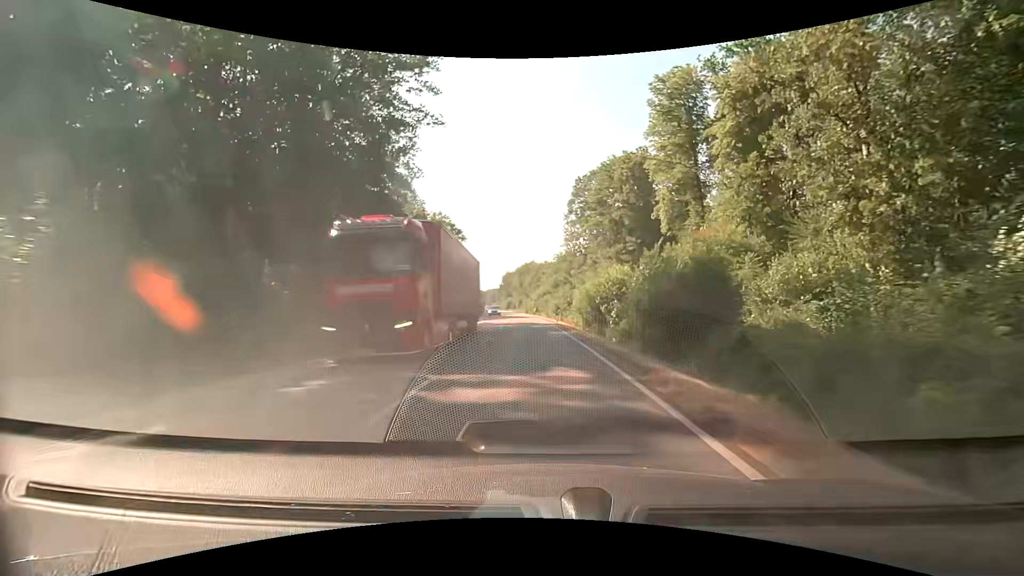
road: secondary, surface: asphalt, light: Day
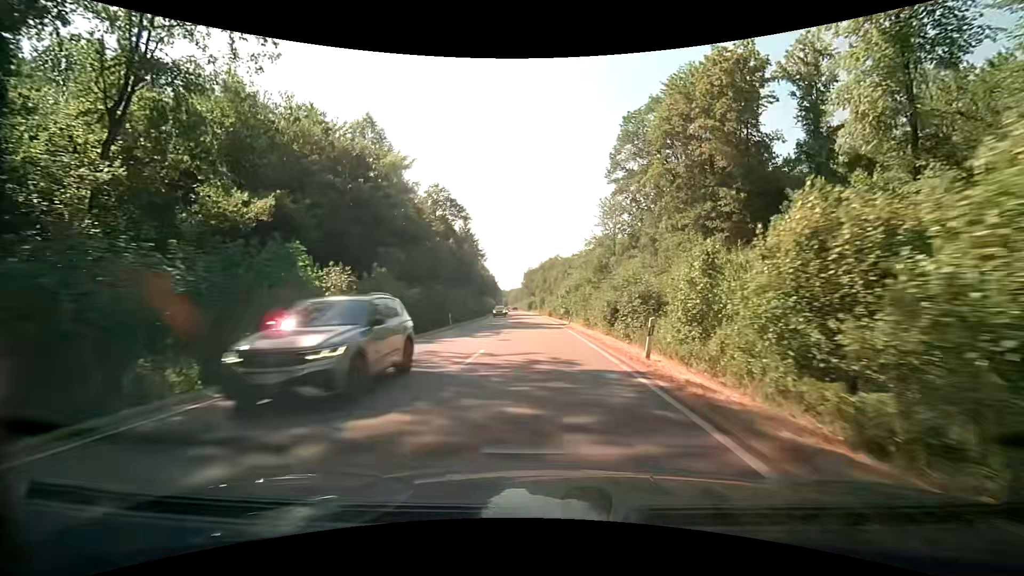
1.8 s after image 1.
(-1.0, +29.8) m; -3°
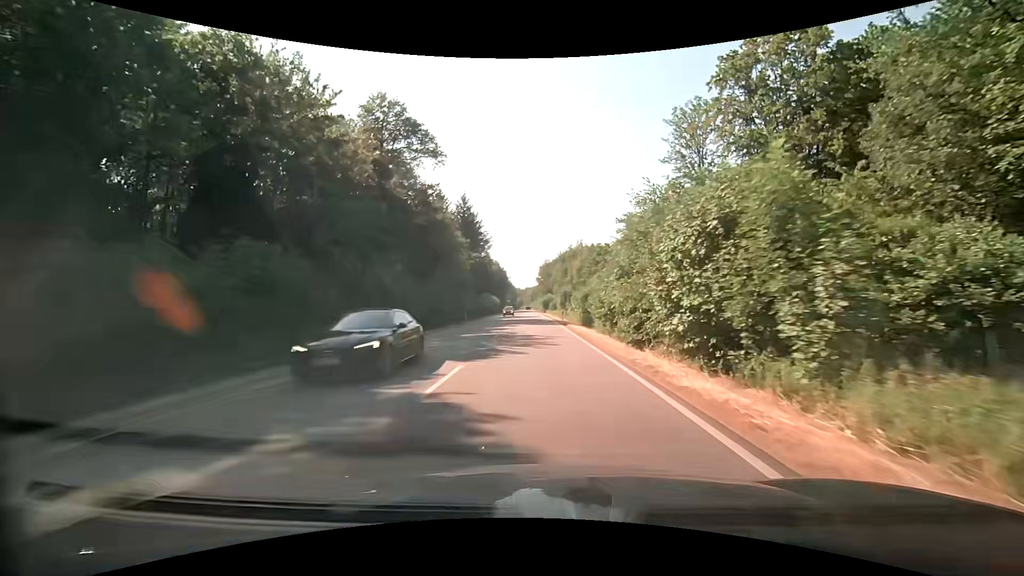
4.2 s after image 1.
(-1.2, +40.8) m; -2°
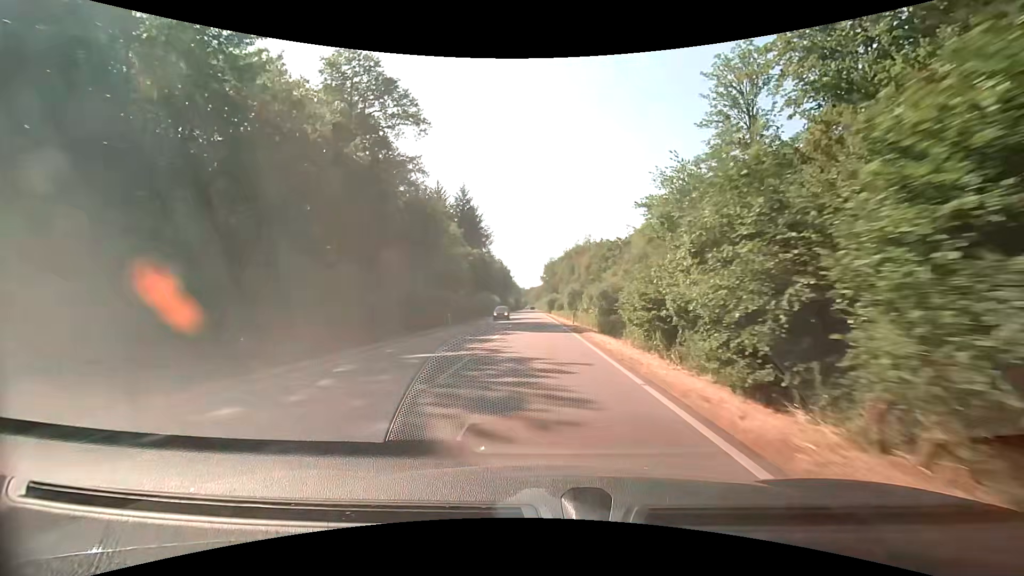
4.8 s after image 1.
(-0.1, +10.4) m; -1°
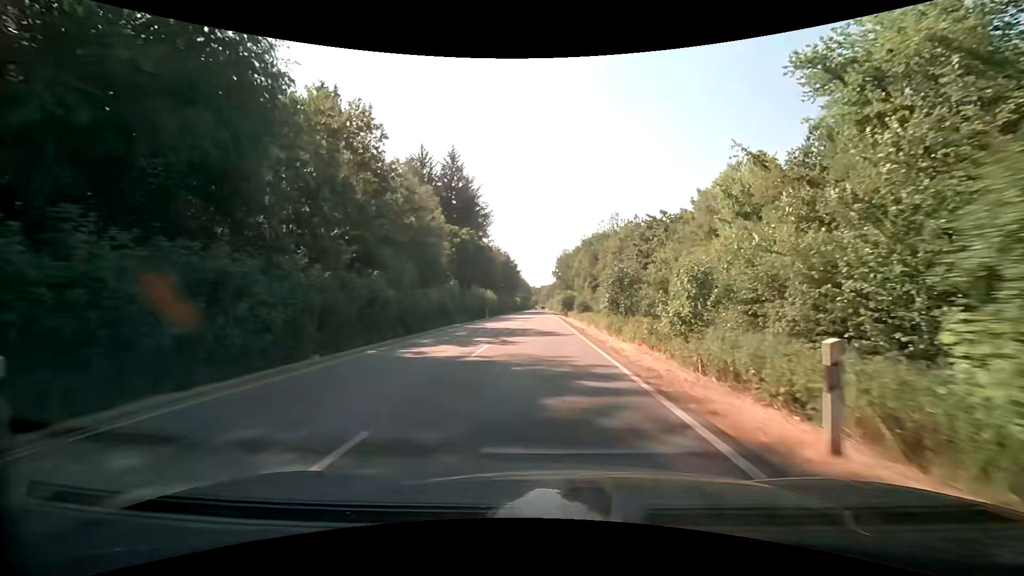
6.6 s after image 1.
(-0.4, +31.6) m; -1°
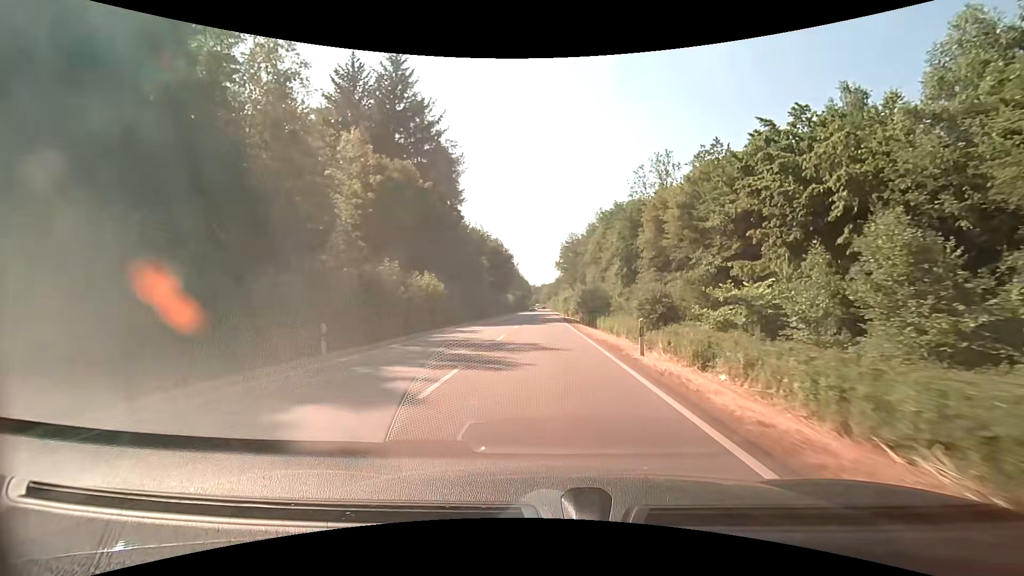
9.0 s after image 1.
(-0.1, +42.2) m; 0°
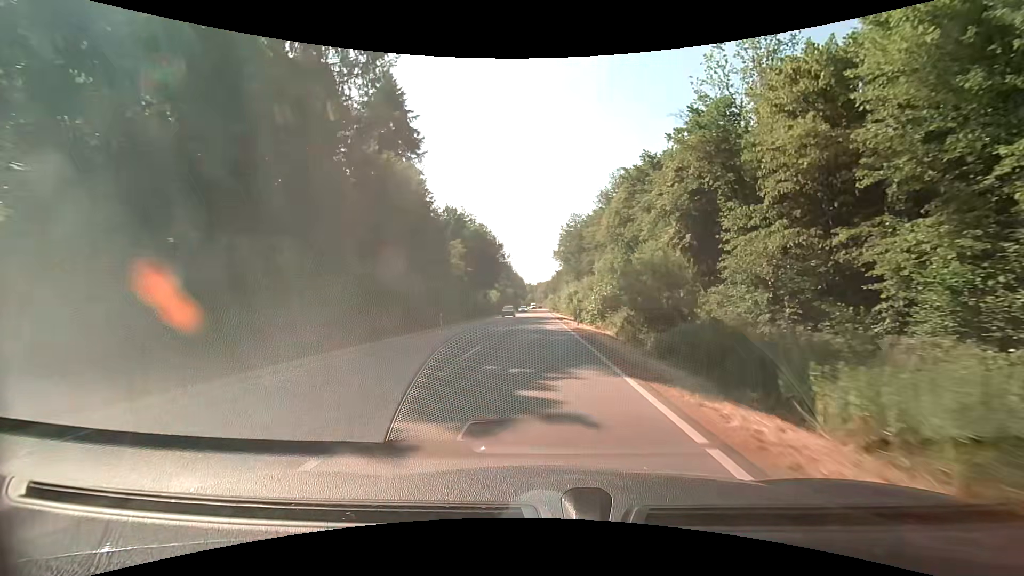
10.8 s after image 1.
(+0.1, +30.9) m; 0°
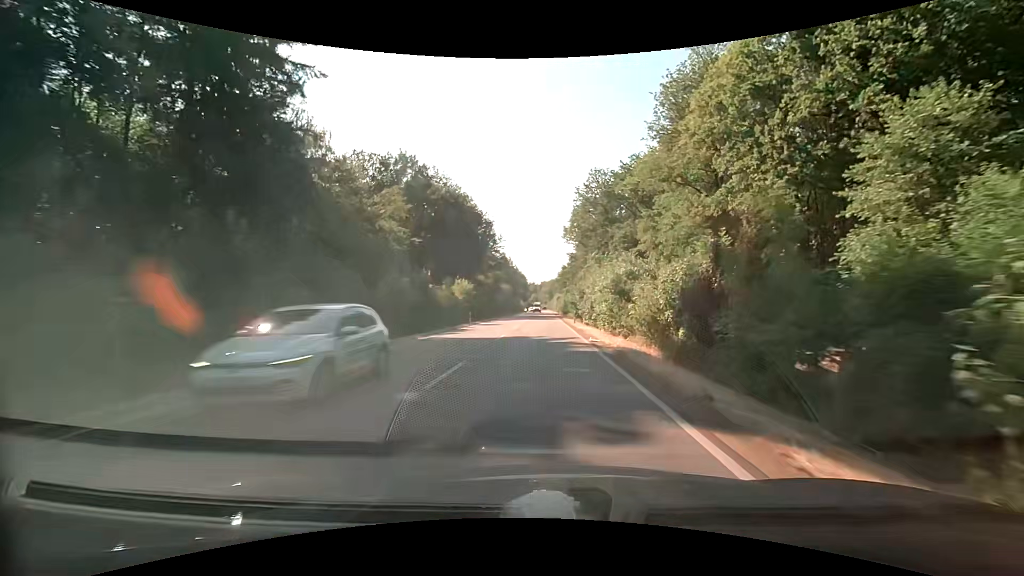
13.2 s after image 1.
(-0.3, +40.3) m; 0°
(0, +10) (0, +20) (0, +30) (0, +40) (0, +50) (0, +60) (0, +70) (0, +80) (0, +90) (0, +100) m
